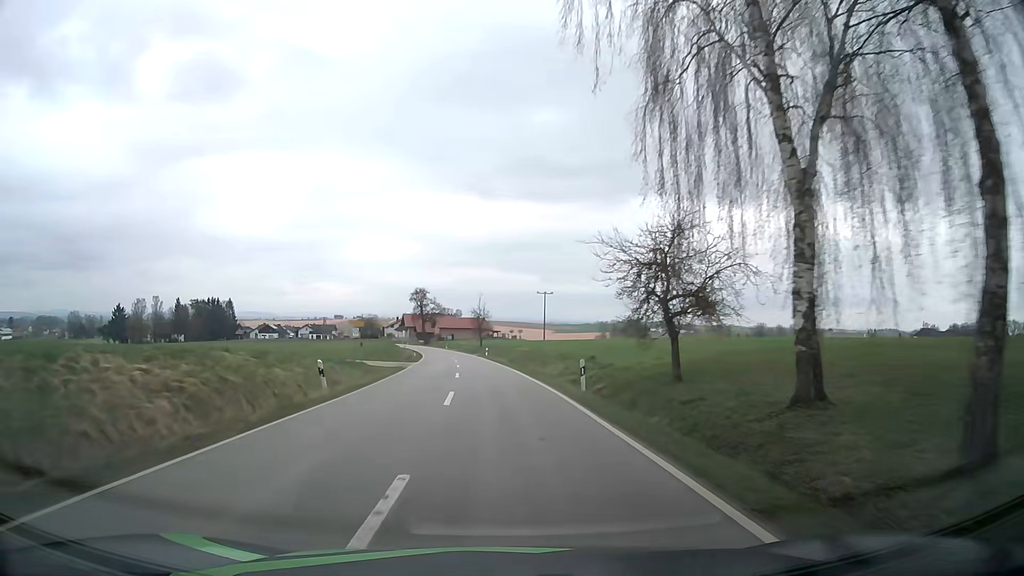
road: tertiary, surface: asphalt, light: Day
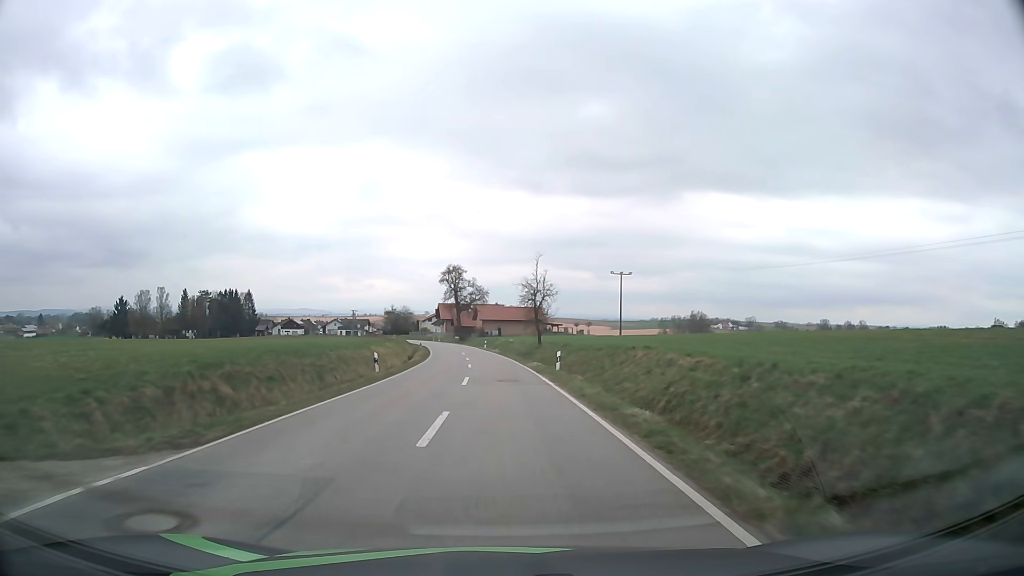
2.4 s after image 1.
(-2.0, +36.4) m; -5°
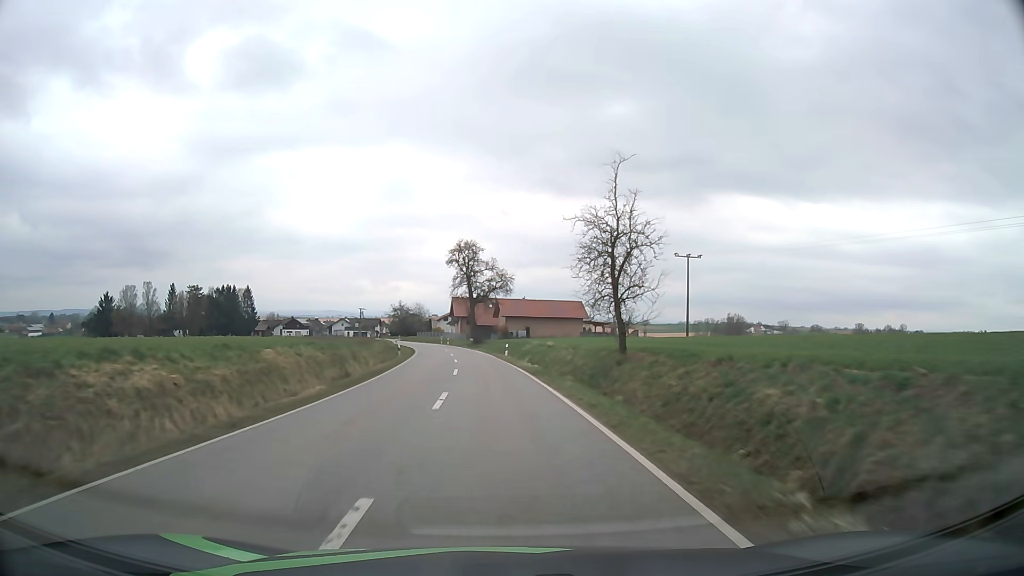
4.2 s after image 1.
(-0.6, +31.0) m; -2°
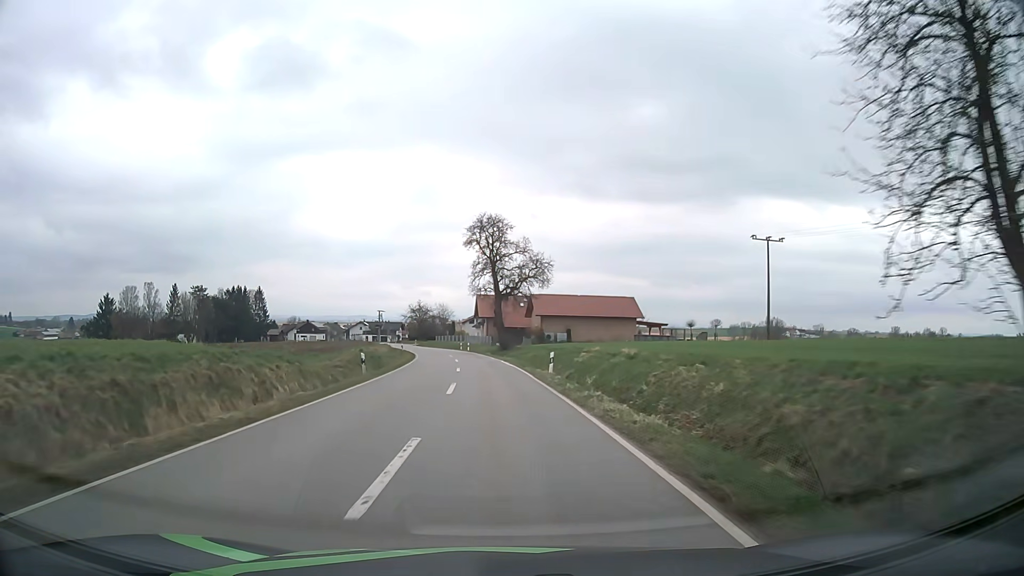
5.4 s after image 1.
(-0.4, +20.2) m; -2°
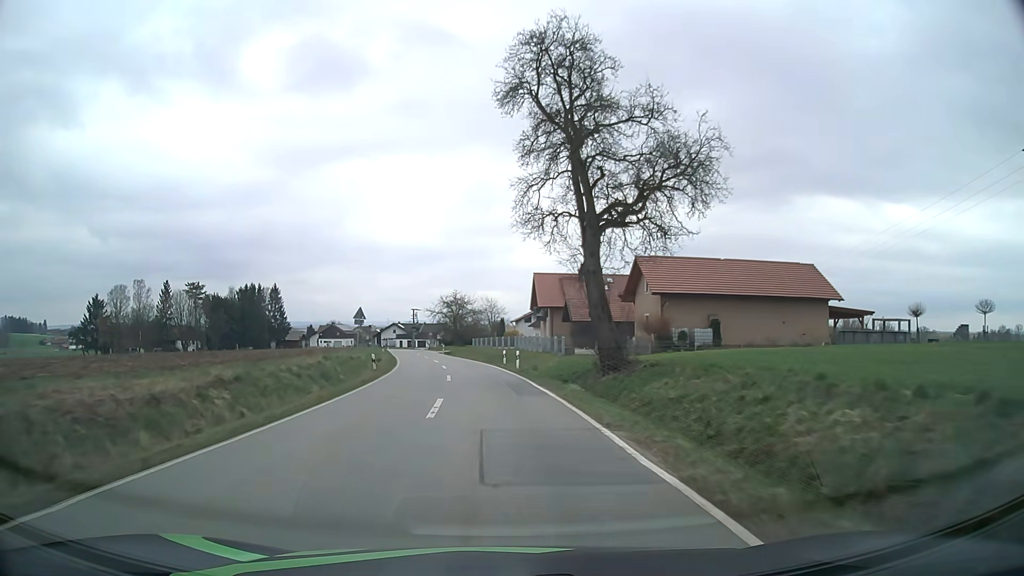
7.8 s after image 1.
(-1.7, +40.7) m; -5°
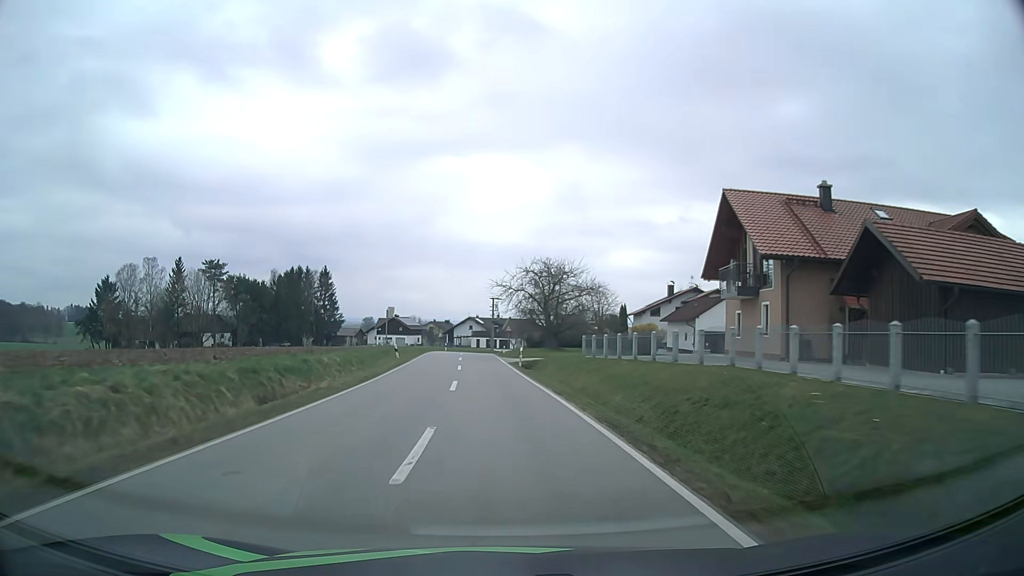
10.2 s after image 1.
(-2.8, +41.3) m; -8°
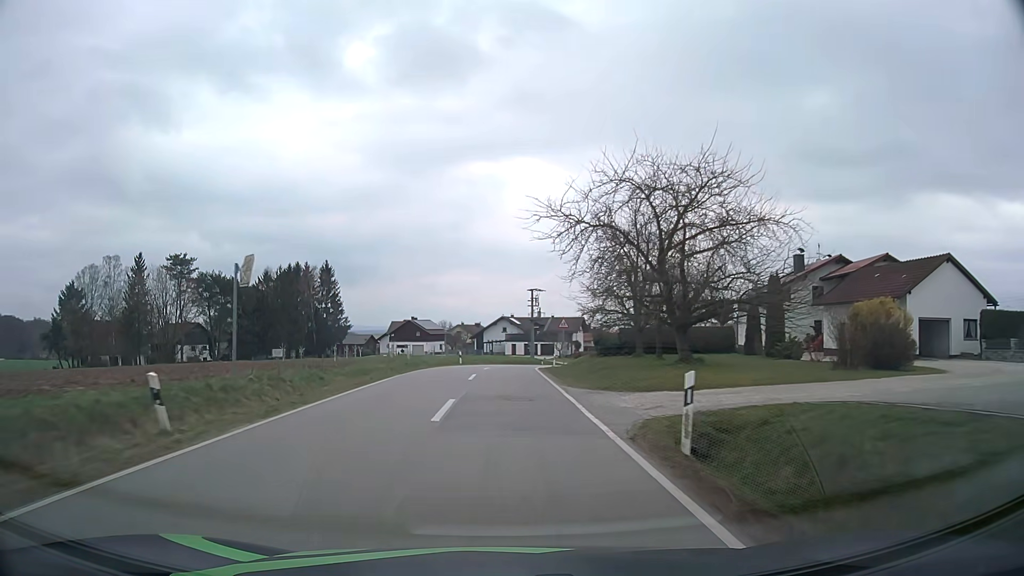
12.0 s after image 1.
(-1.0, +30.9) m; -3°
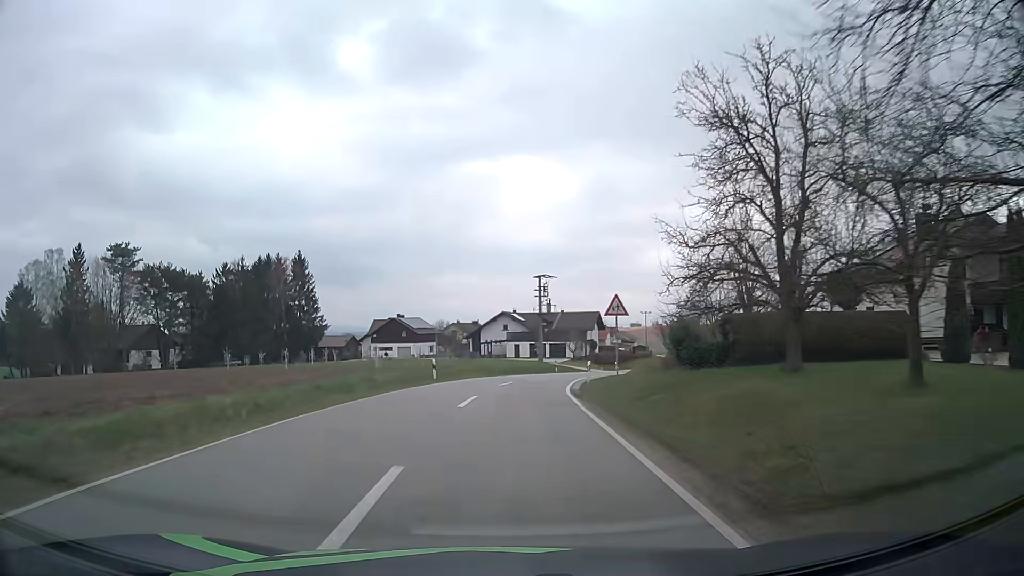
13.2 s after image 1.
(0.0, +19.9) m; 0°
(0, +10) (0, +20) (+1, +30) (+3, +40) (+5, +50) (+8, +59) (+12, +68) (+15, +78) (+19, +87) (+22, +97) m
